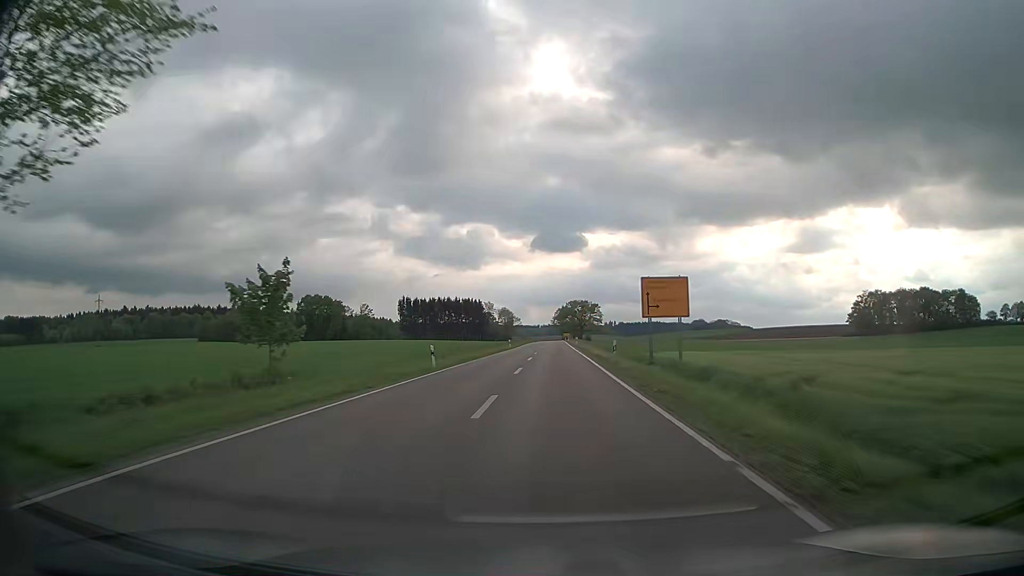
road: secondary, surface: asphalt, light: Day
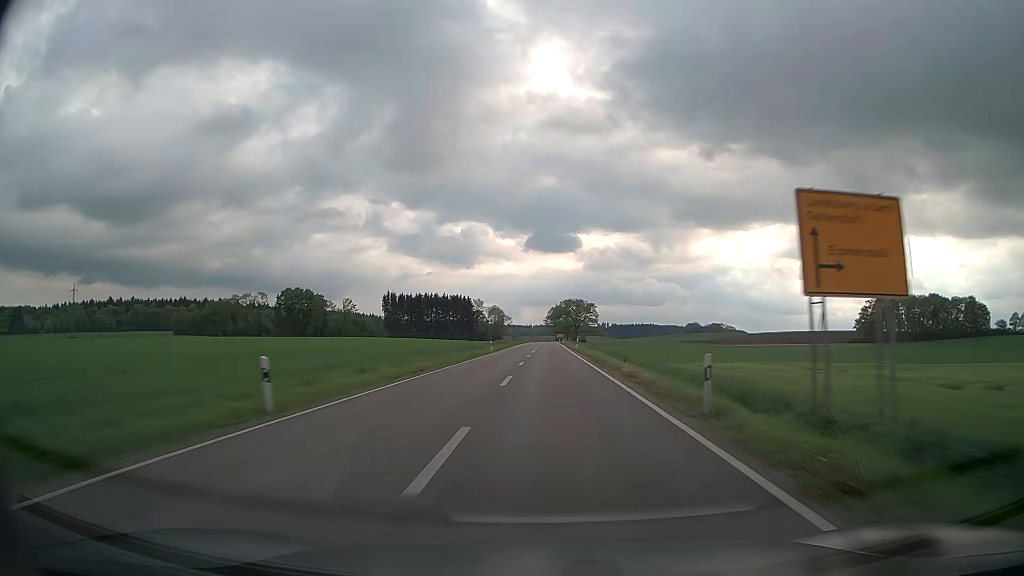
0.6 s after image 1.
(+0.1, +17.3) m; +1°
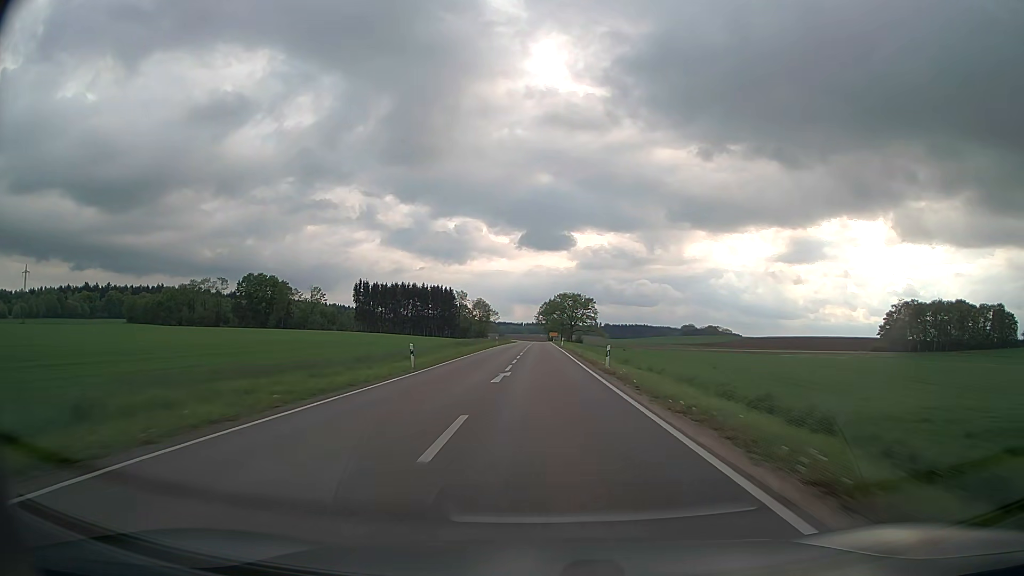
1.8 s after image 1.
(+0.3, +34.6) m; +1°
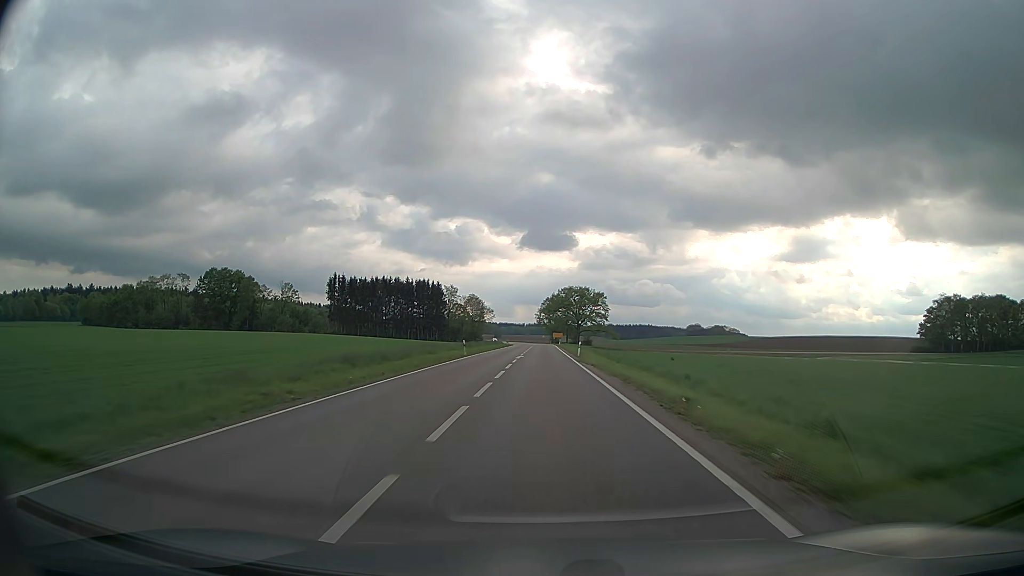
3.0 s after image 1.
(+0.1, +34.7) m; 0°
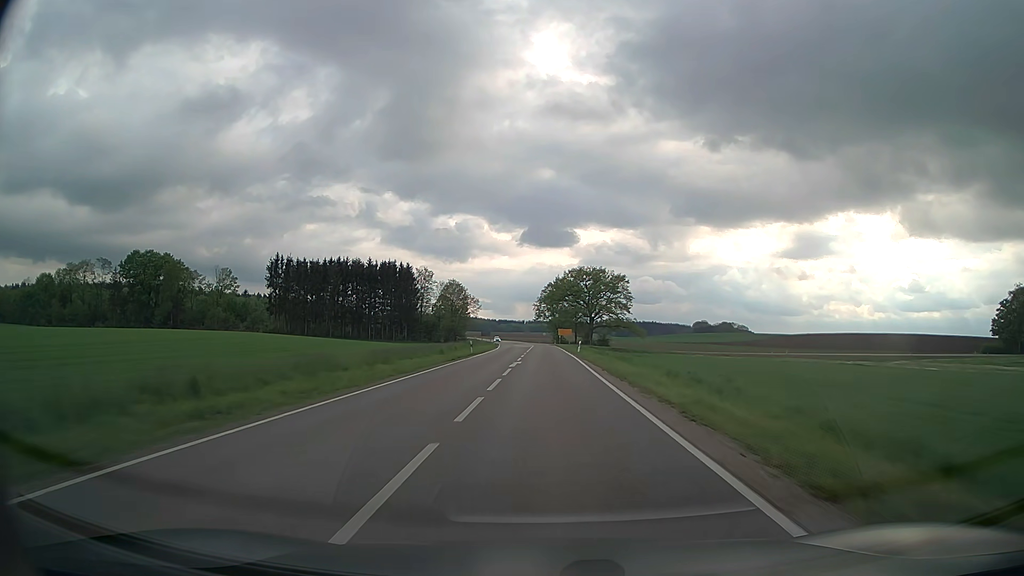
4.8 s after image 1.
(-0.2, +52.2) m; 0°
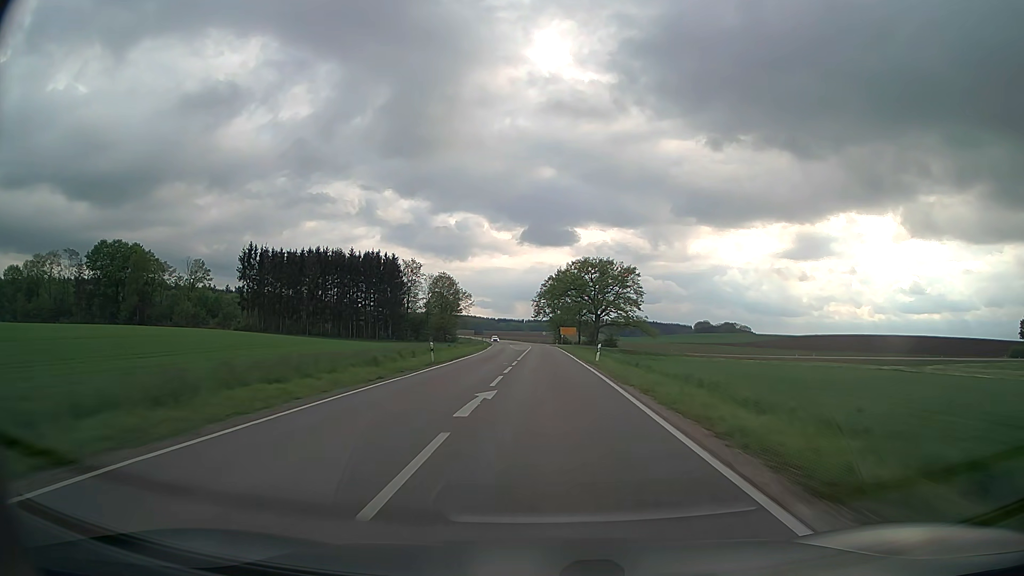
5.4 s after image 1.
(0.0, +17.4) m; 0°
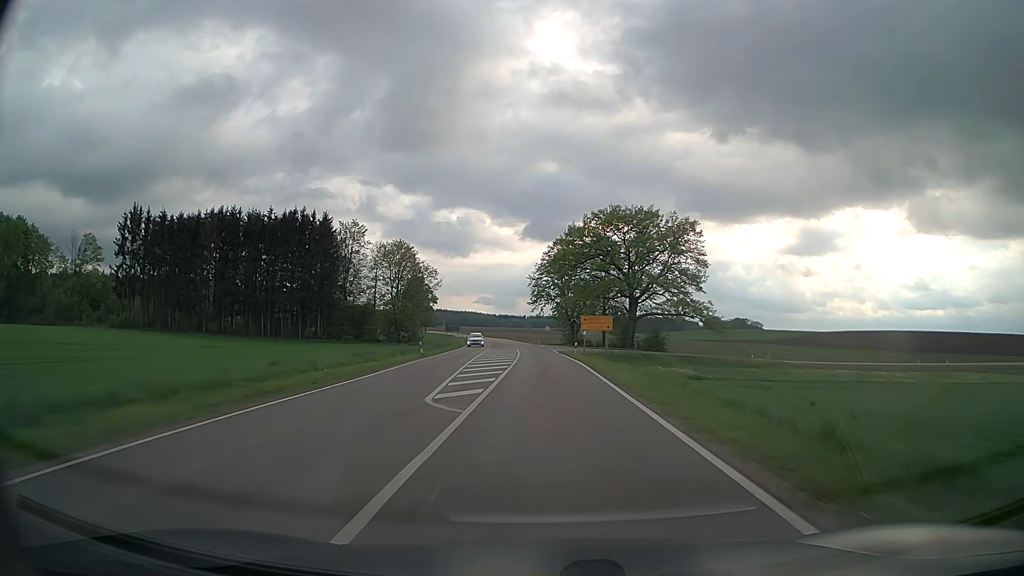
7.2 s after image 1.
(0.0, +52.3) m; 0°
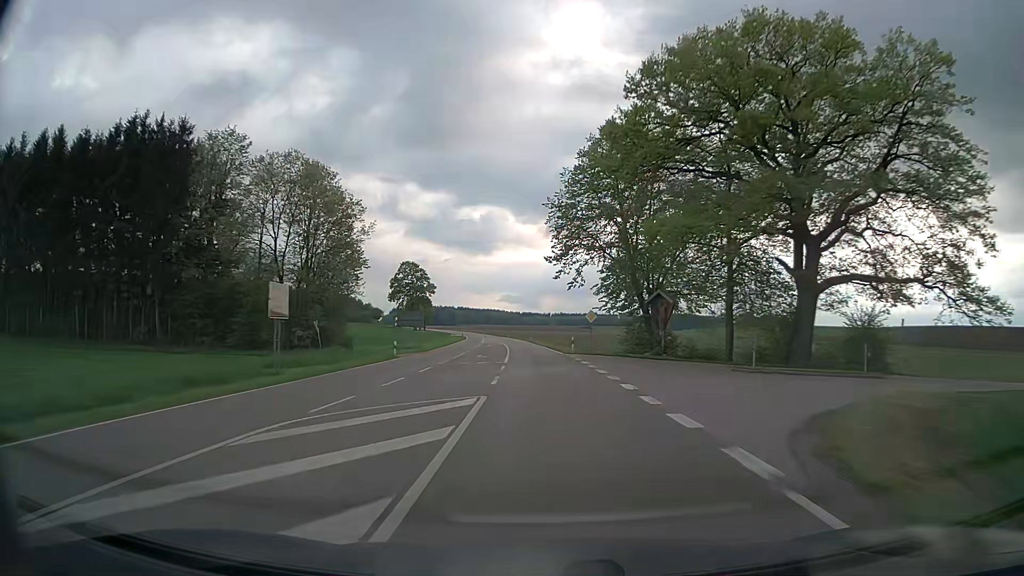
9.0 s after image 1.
(-0.8, +52.5) m; -2°
(0, +10) (0, +20) (0, +30) (-1, +40) (-1, +50) (-2, +60) (-2, +70) (-3, +80) (-4, +90) (-5, +100) m
